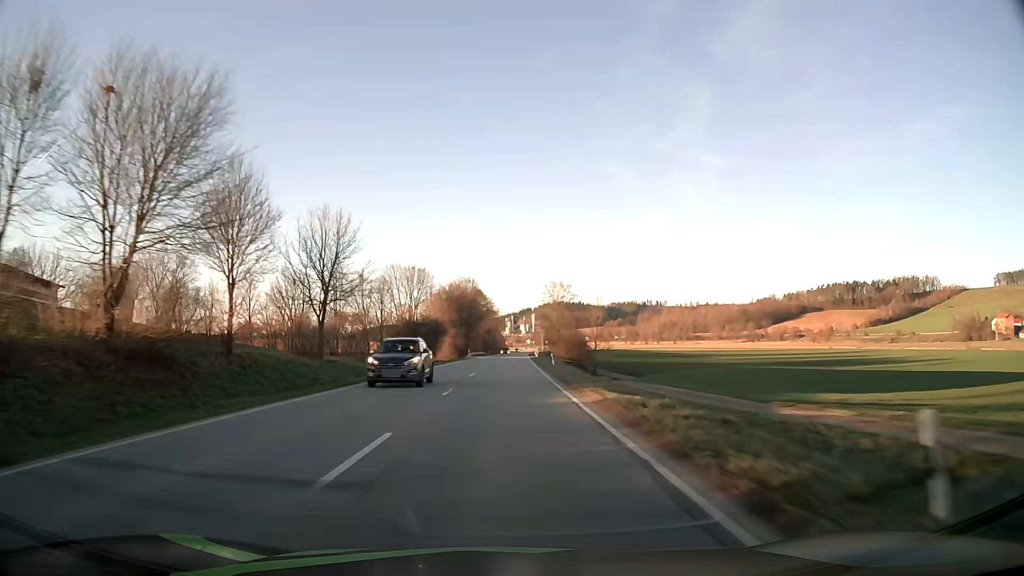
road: secondary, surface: asphalt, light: Day
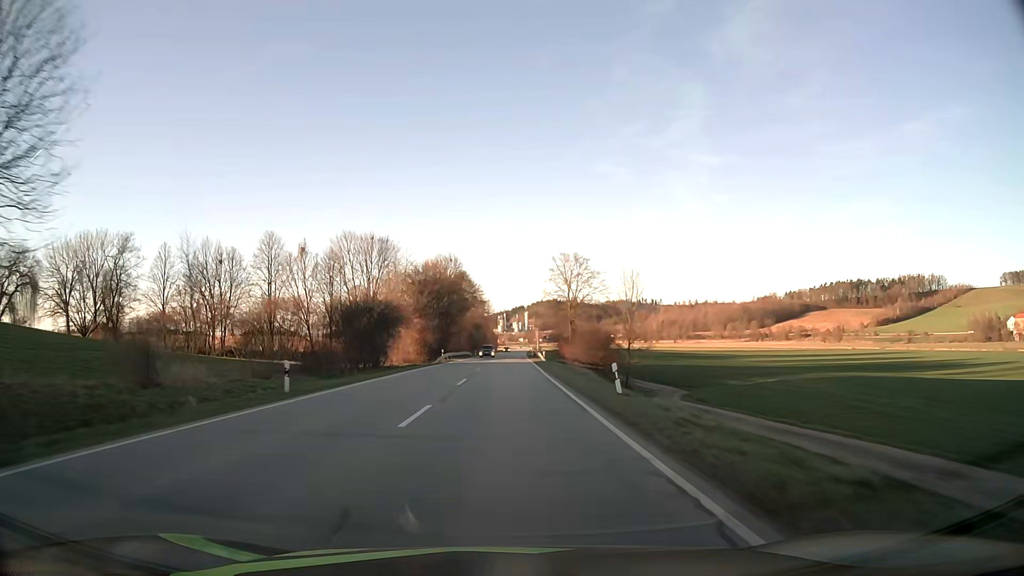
(+0.1, +31.4) m; +1°
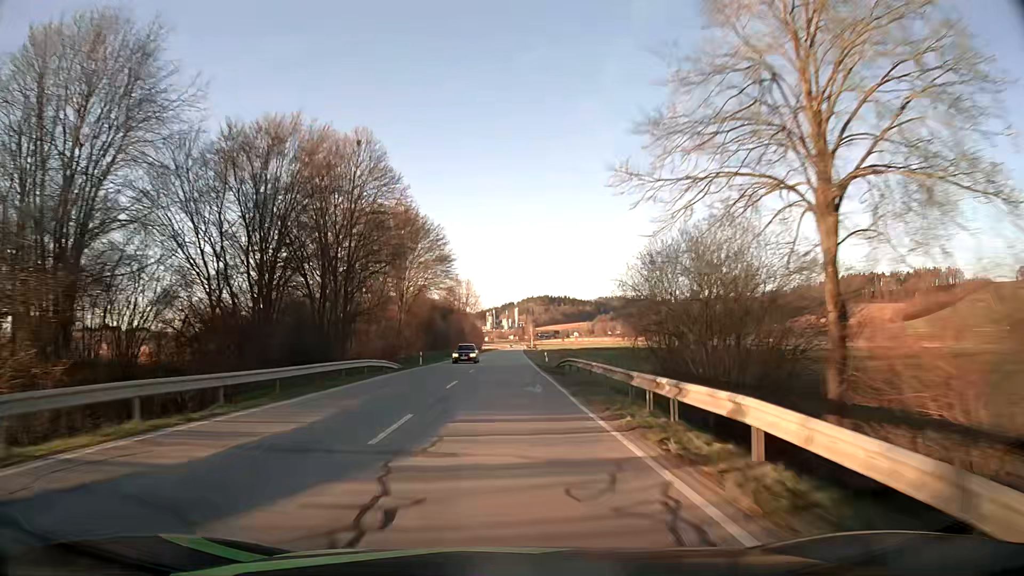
(+0.6, +62.7) m; +1°
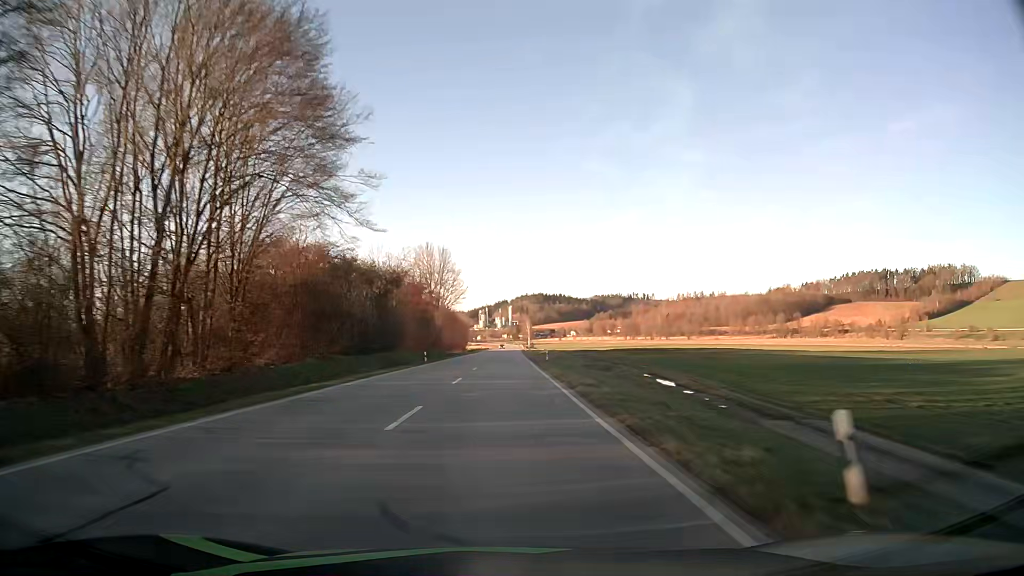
(+0.2, +46.6) m; +1°
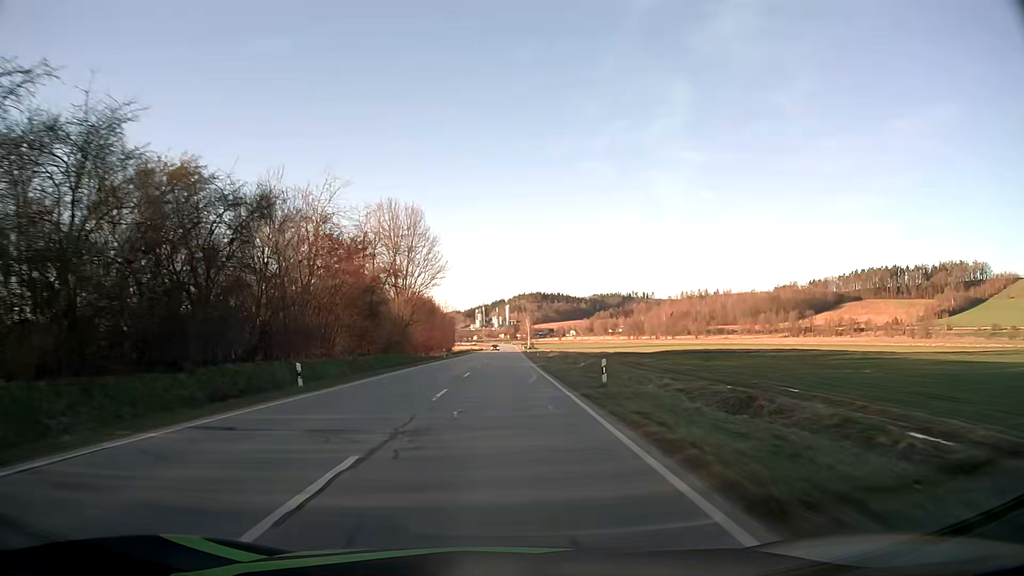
(0.0, +30.9) m; 0°
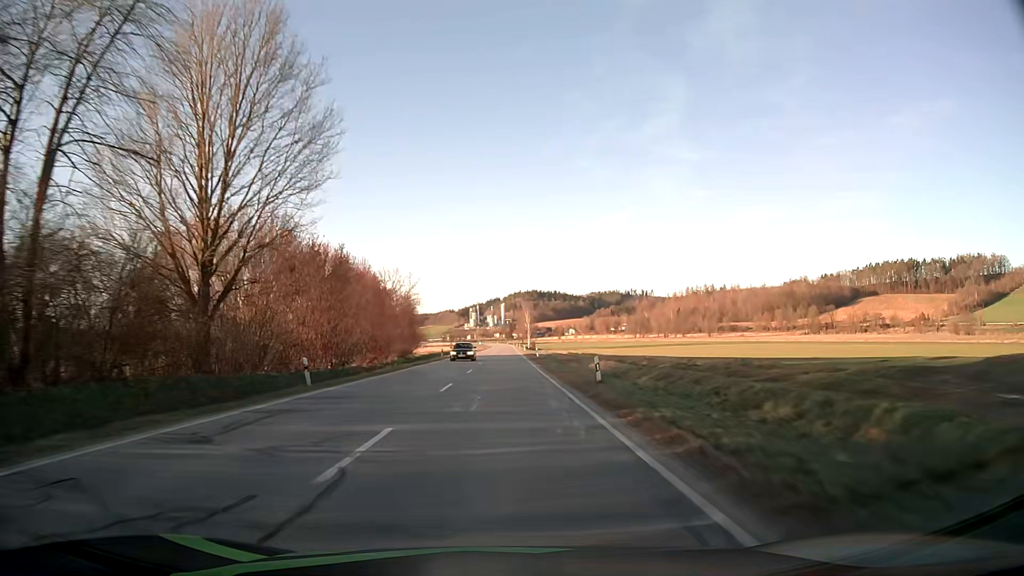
(+0.2, +45.9) m; 0°
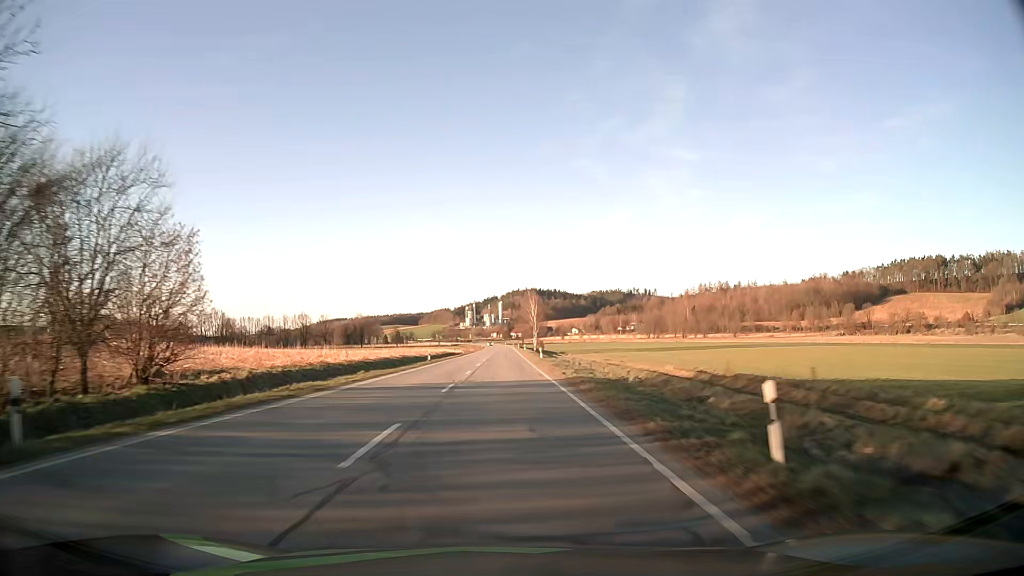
(+0.1, +59.7) m; 0°
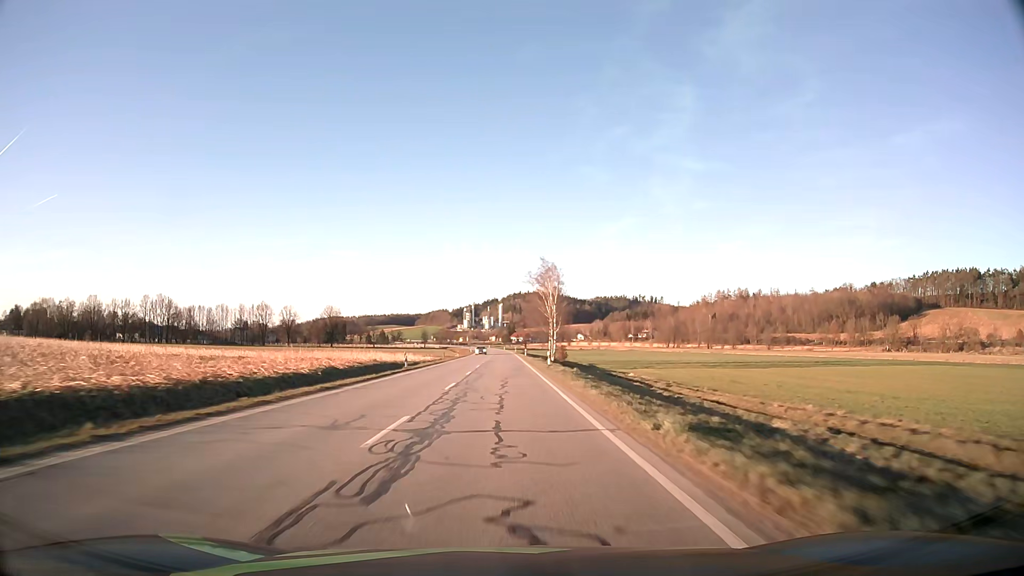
(0.0, +58.9) m; 0°
(0, +10) (0, +20) (0, +30) (0, +40) (0, +50) (0, +60) (0, +70) (0, +80) (0, +90) (0, +100) m
